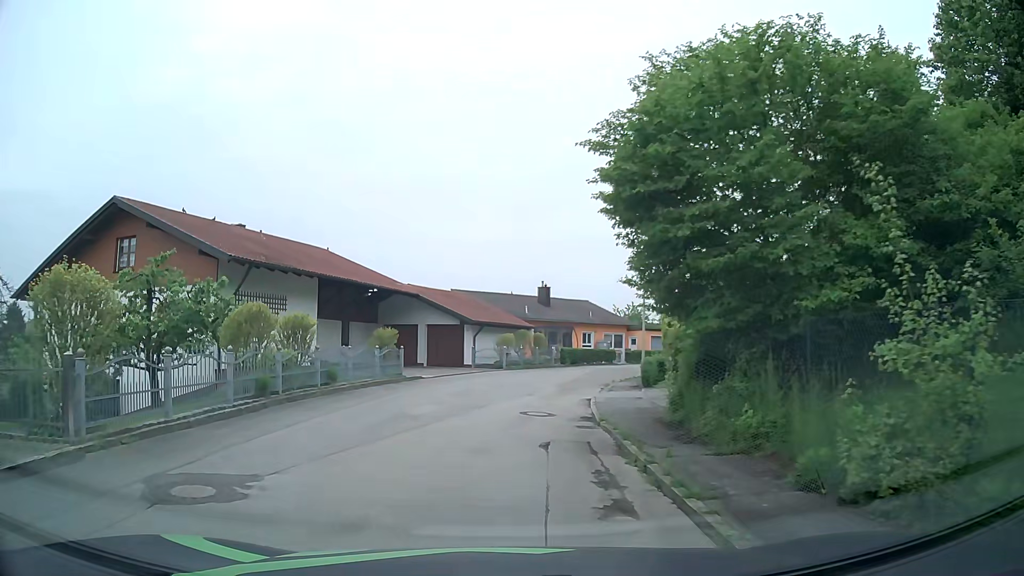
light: Day
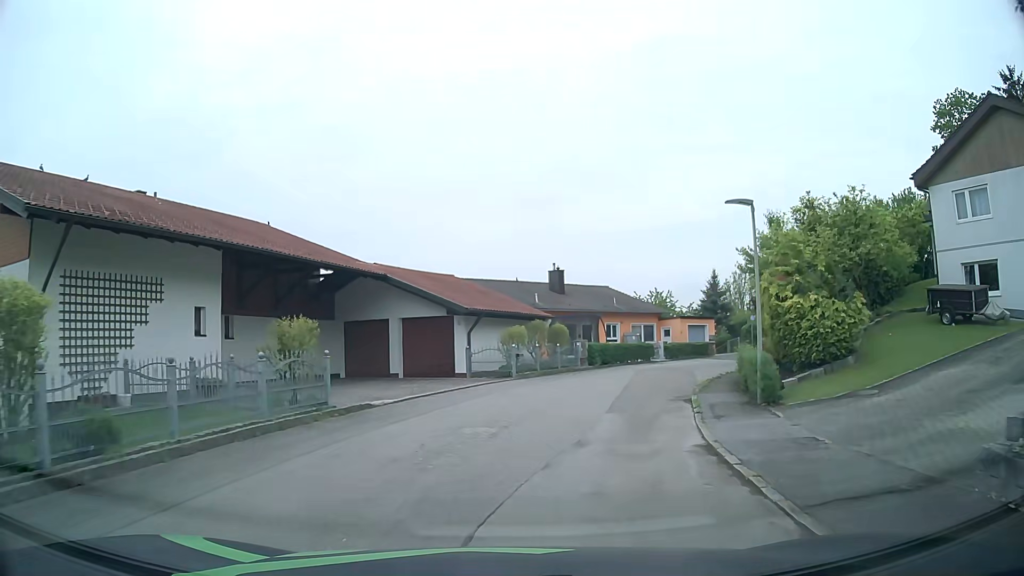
(0.0, +10.7) m; +1°
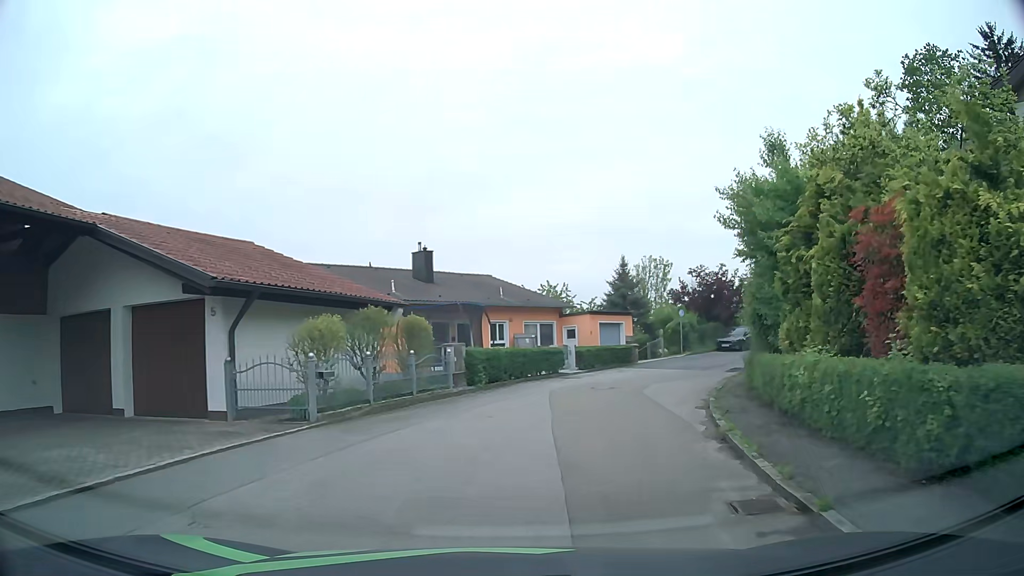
(+1.1, +11.9) m; +11°
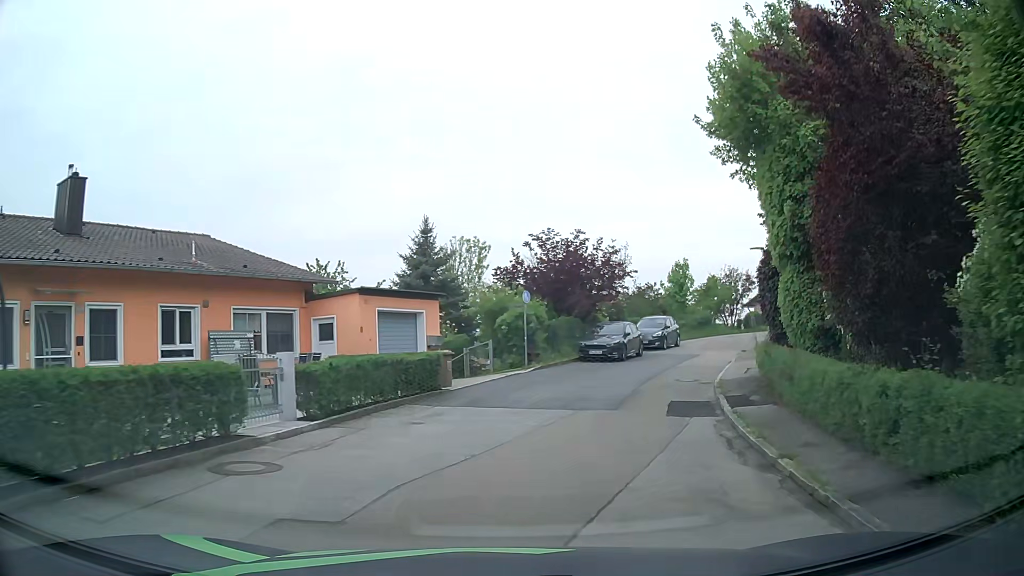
(+2.3, +16.6) m; +16°
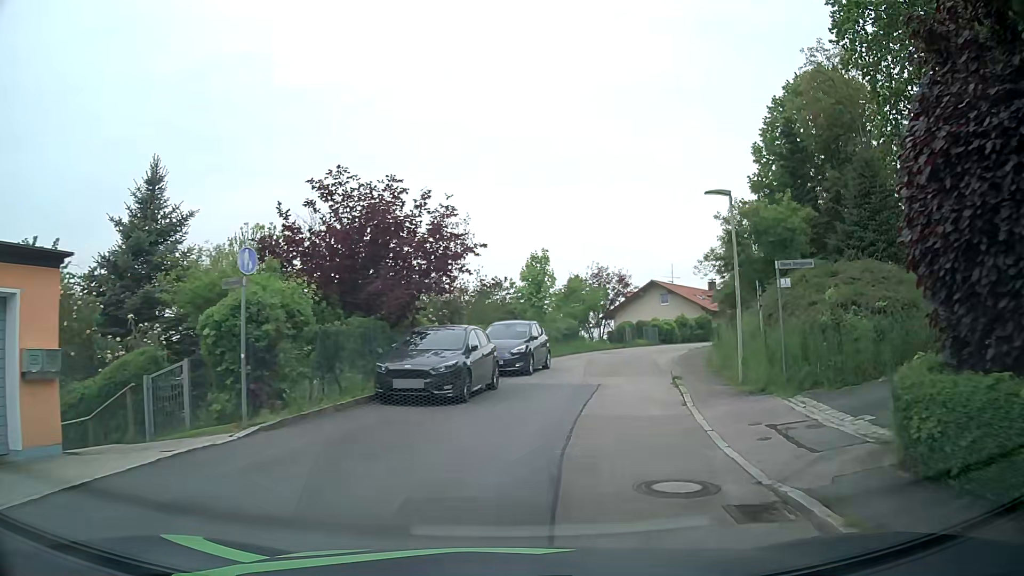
(+1.6, +12.8) m; +14°
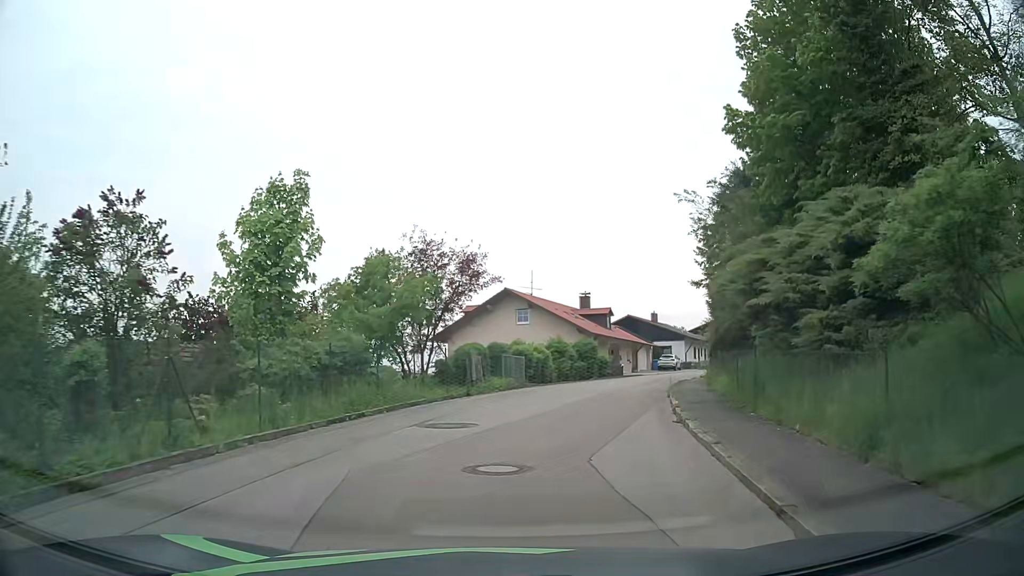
(+3.0, +21.1) m; +14°
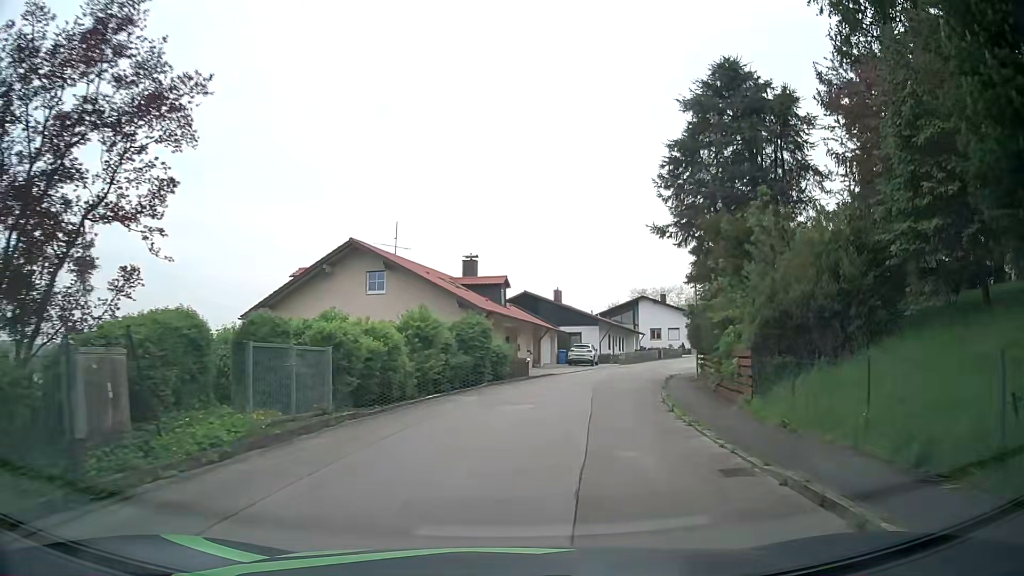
(+1.5, +17.1) m; +10°
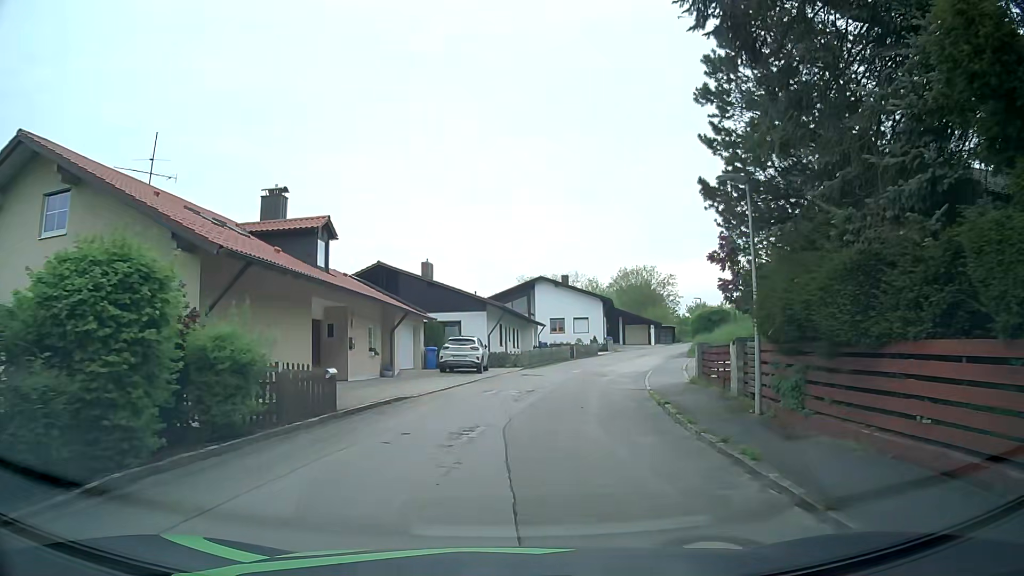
(+1.6, +18.0) m; +11°
(0, +10) (+1, +20) (+3, +30) (+6, +39) (+9, +49) (+12, +58) (+17, +67) (+22, +76) (+28, +83) (+36, +89) m
